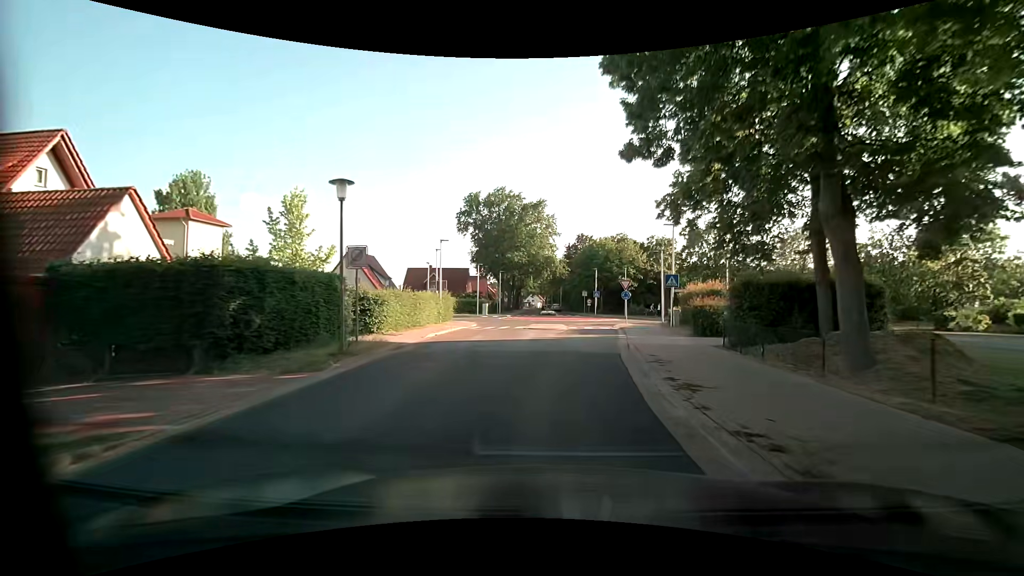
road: unclassified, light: Day
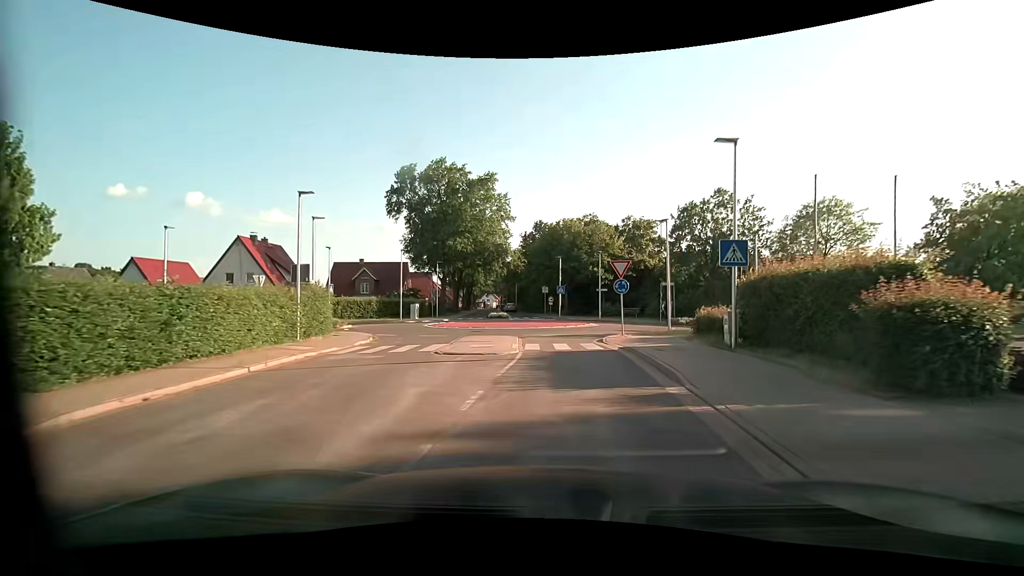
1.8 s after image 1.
(+0.3, +15.1) m; +6°
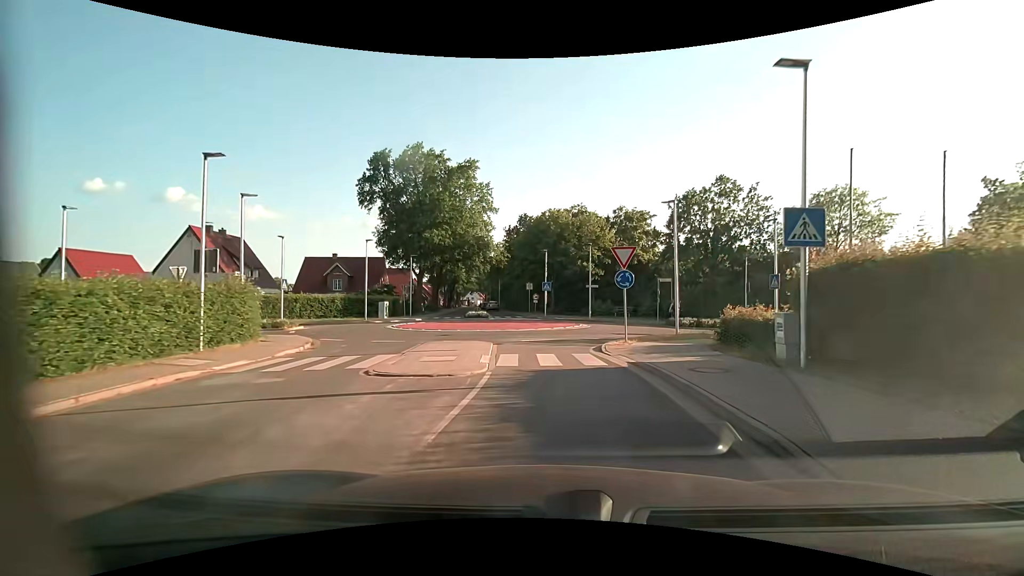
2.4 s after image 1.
(-0.1, +4.7) m; 0°
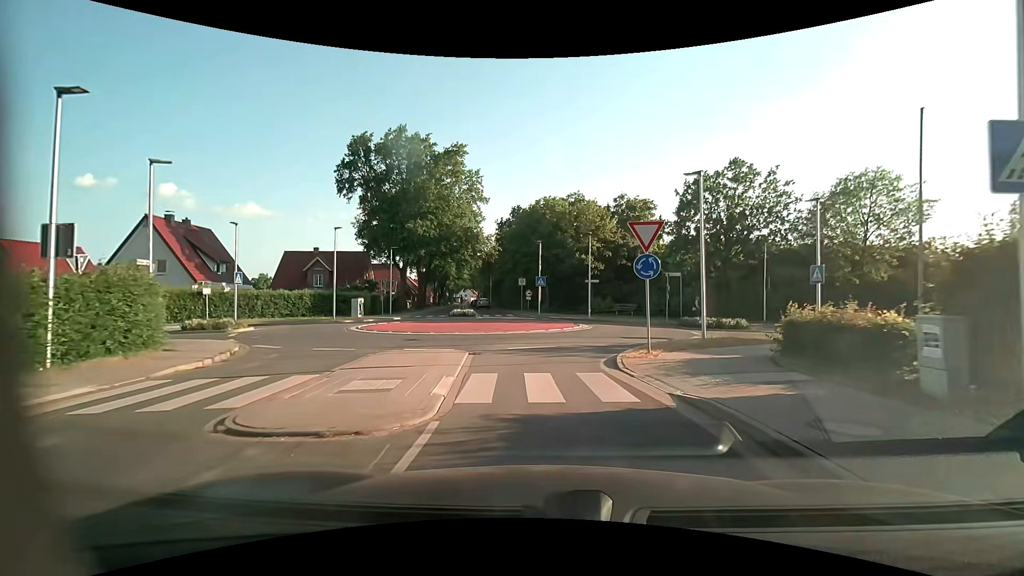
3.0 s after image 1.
(0.0, +4.5) m; 0°
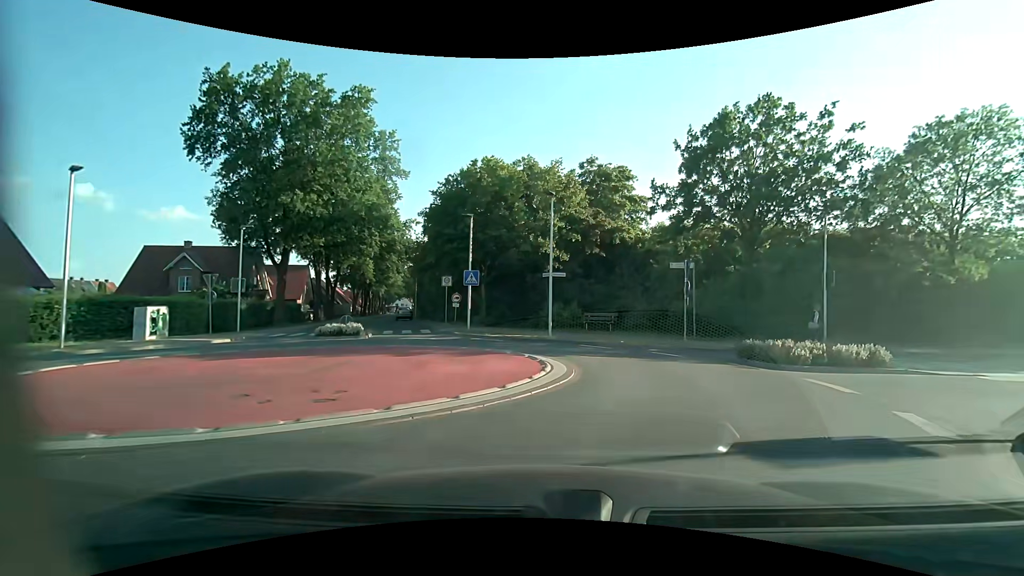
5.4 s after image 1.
(+0.4, +14.2) m; +8°
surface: asphalt
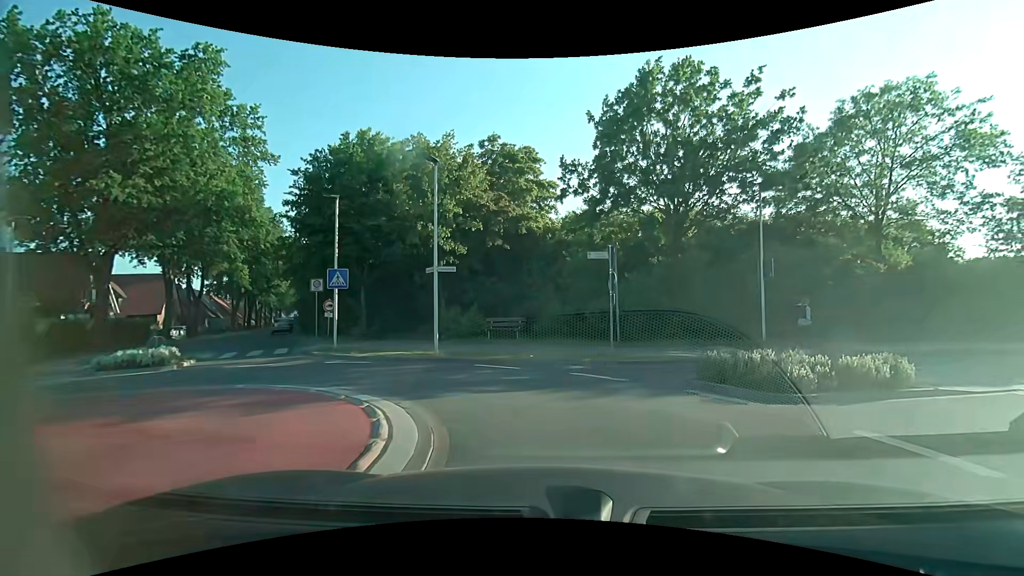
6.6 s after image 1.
(+0.4, +5.2) m; +8°
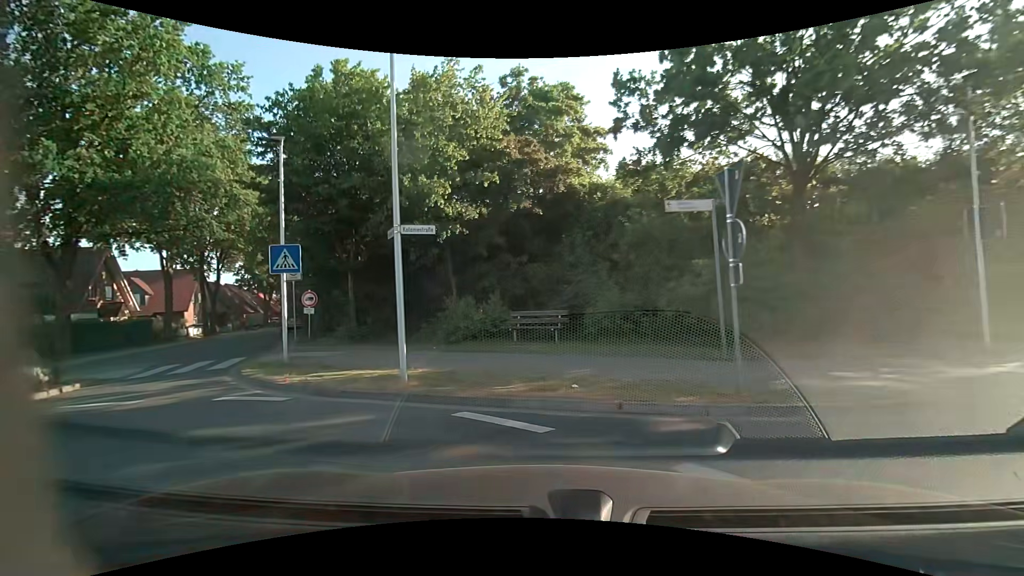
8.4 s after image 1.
(+0.3, +6.8) m; -6°
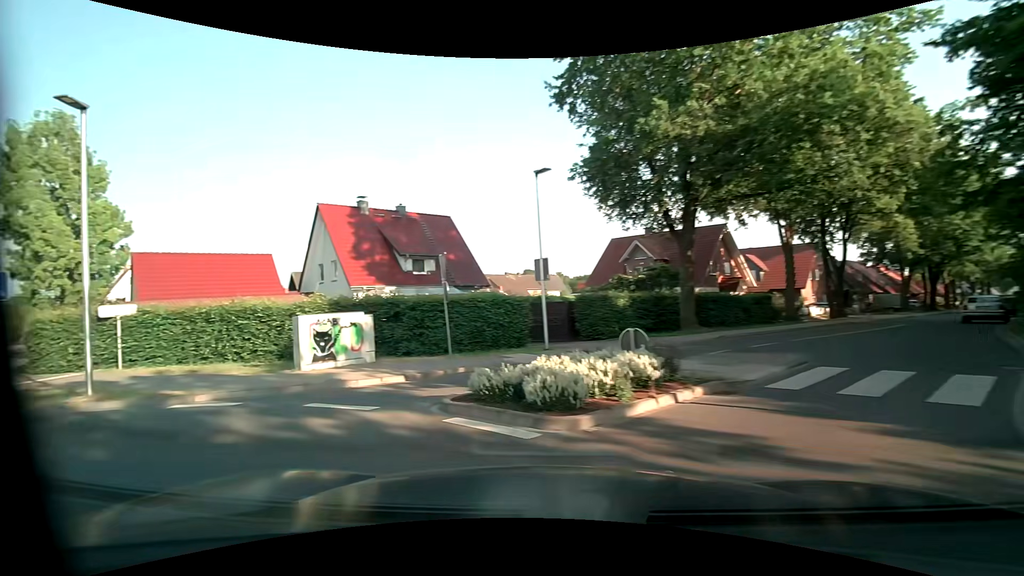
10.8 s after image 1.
(-3.7, +7.0) m; -62°
(-6, +7) (-15, +11) (-23, +17) (-30, +24) (-38, +31) (-45, +38) (-52, +45) (-59, +52) (-66, +59) (-73, +66) m
